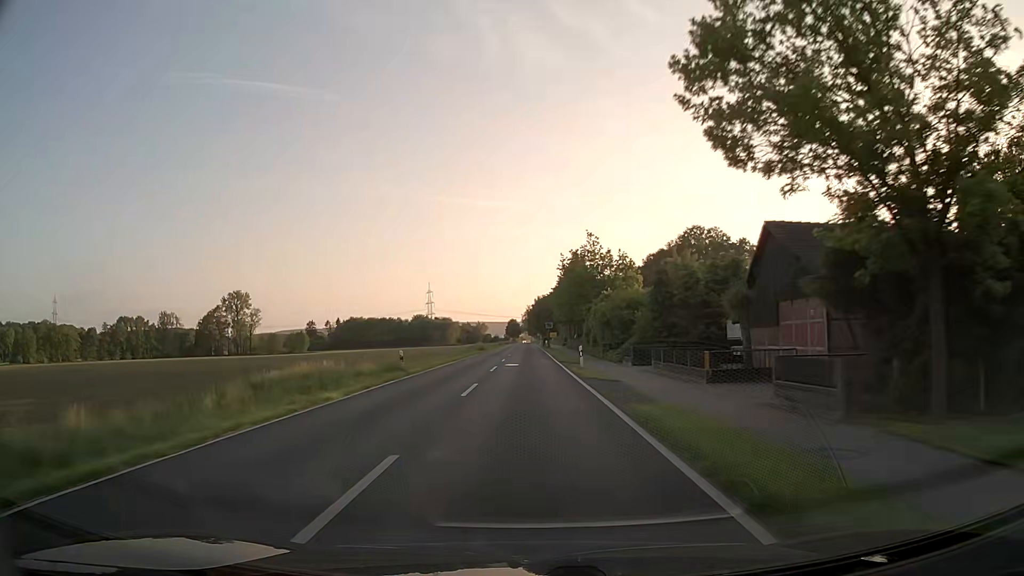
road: secondary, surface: asphalt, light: Day
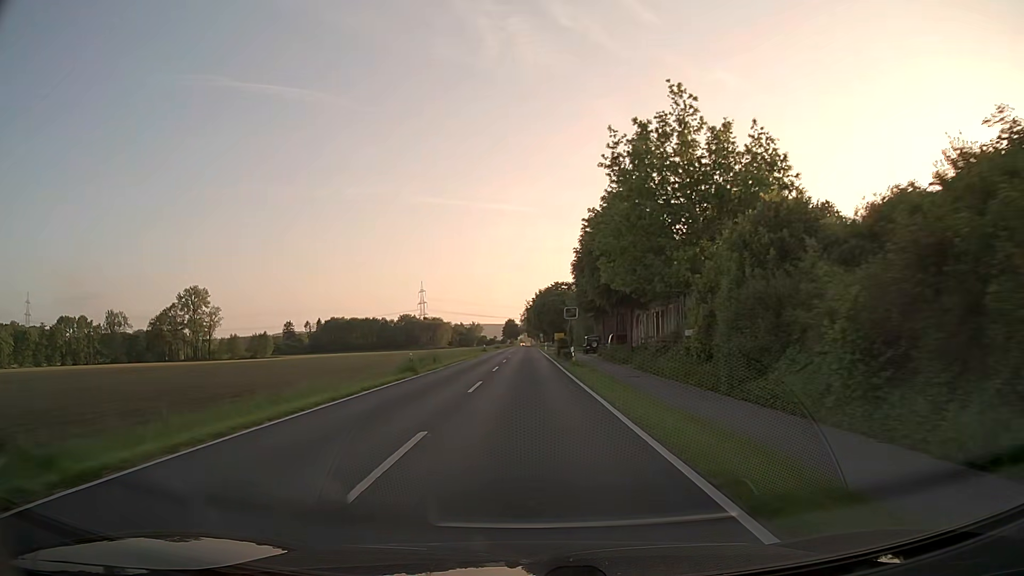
(-0.1, +45.6) m; 0°
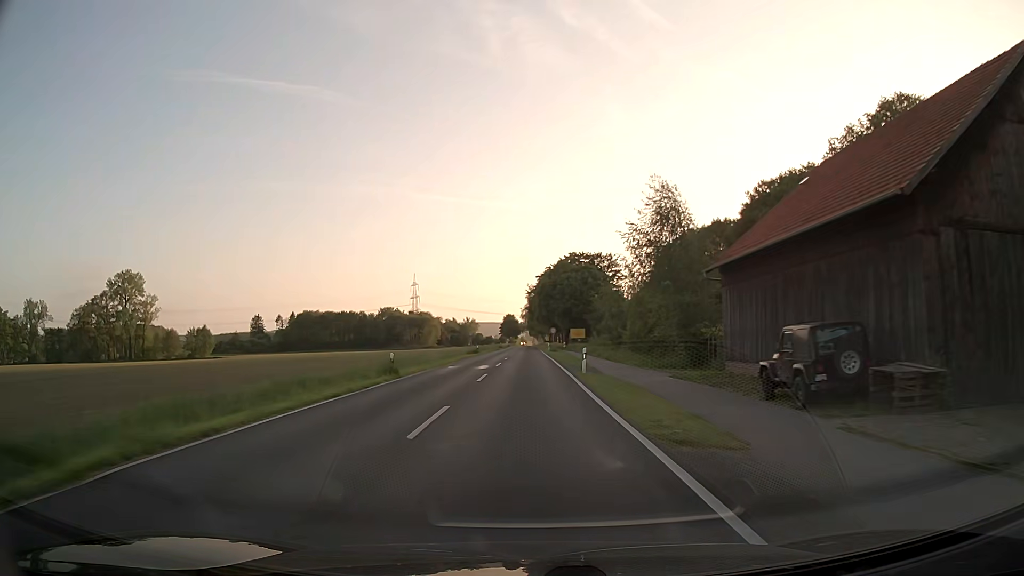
(+0.1, +56.6) m; 0°
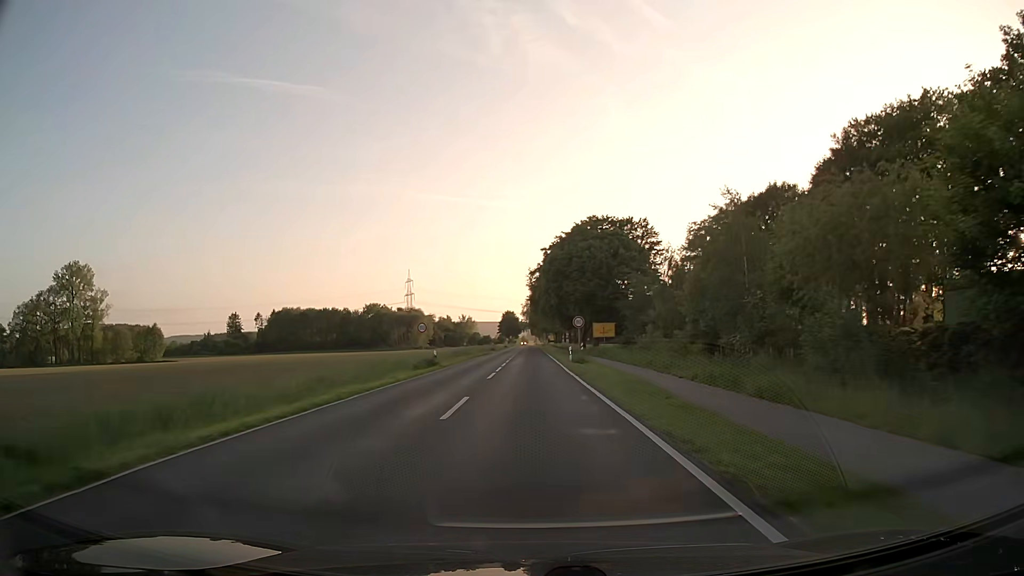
(-0.1, +33.8) m; 0°
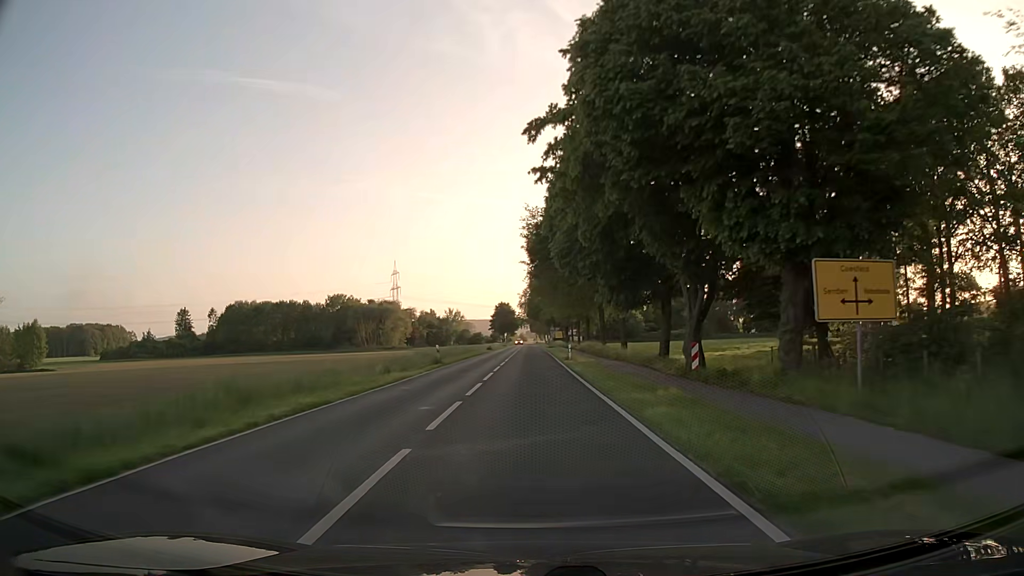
(0.0, +55.4) m; 0°
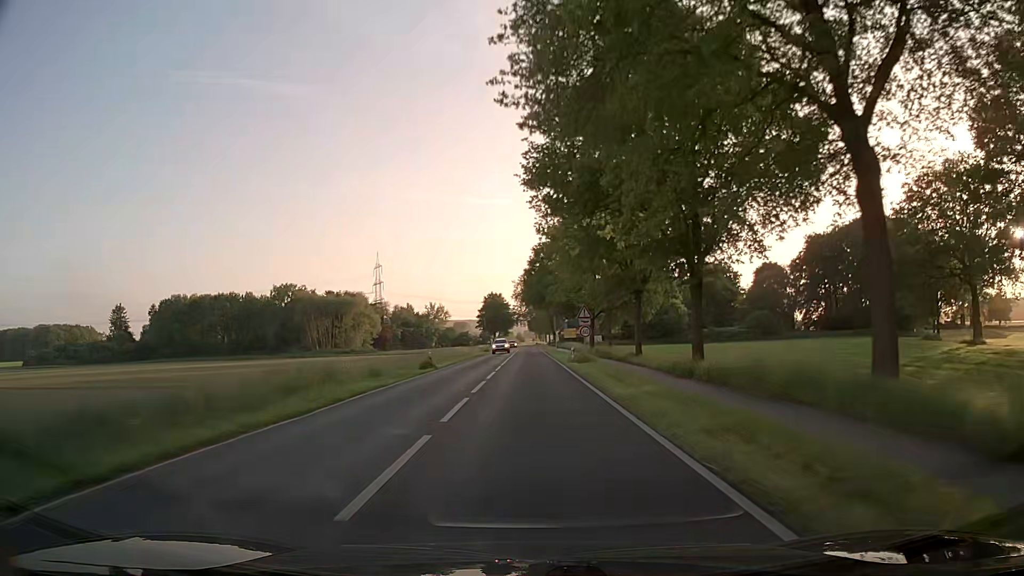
(0.0, +52.7) m; 0°
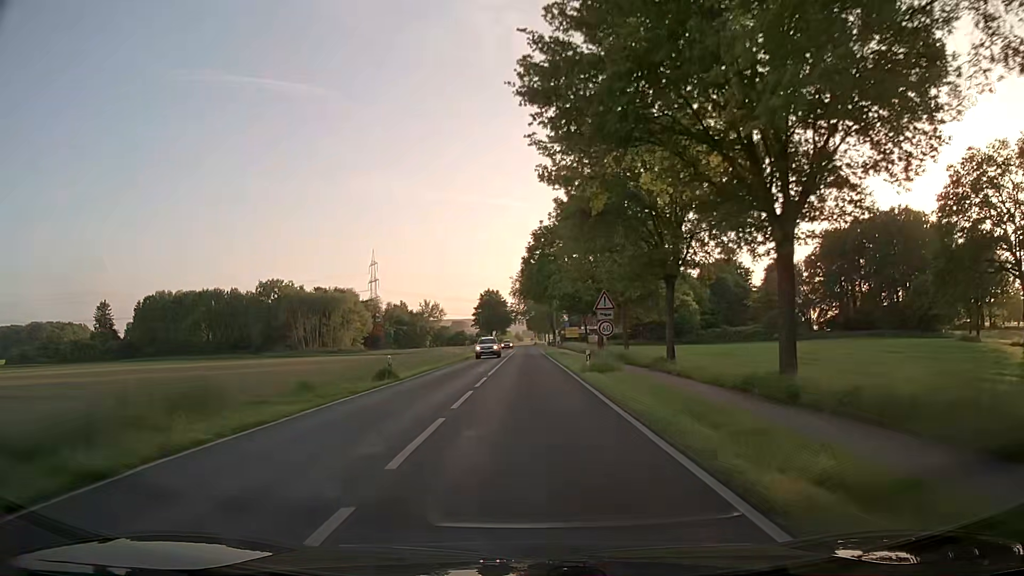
(0.0, +10.1) m; 0°
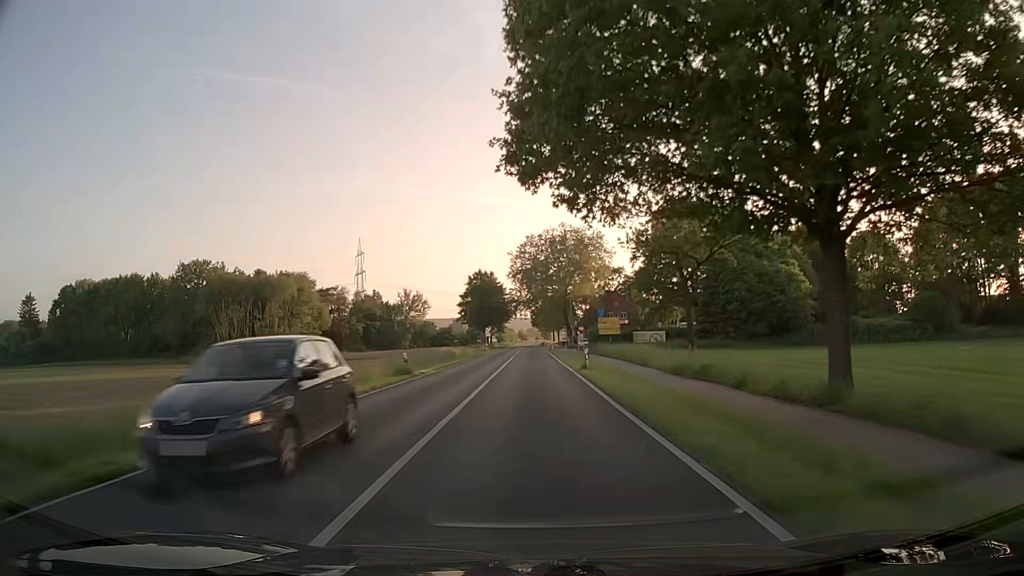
(+0.3, +47.9) m; 0°
(0, +10) (0, +20) (0, +30) (0, +40) (0, +50) (0, +60) (0, +70) (0, +80) (0, +90) (0, +100) m
